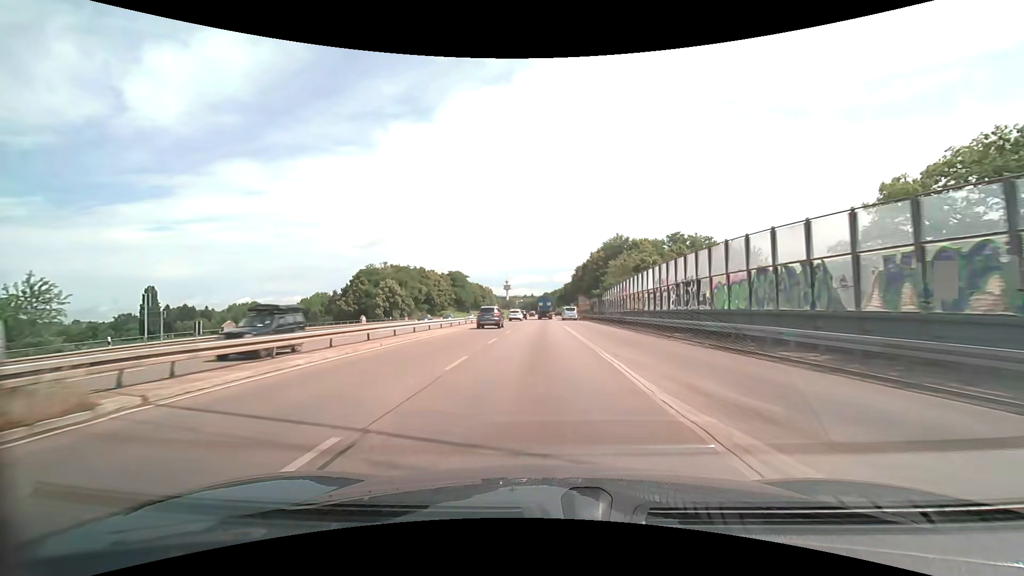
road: trunk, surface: asphalt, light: Day
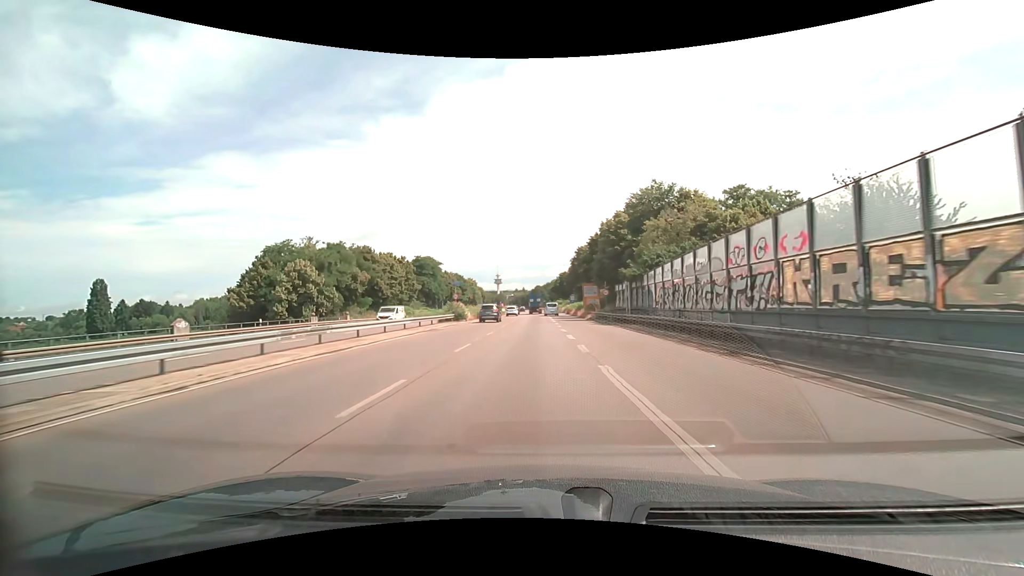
(+0.1, +31.8) m; +1°
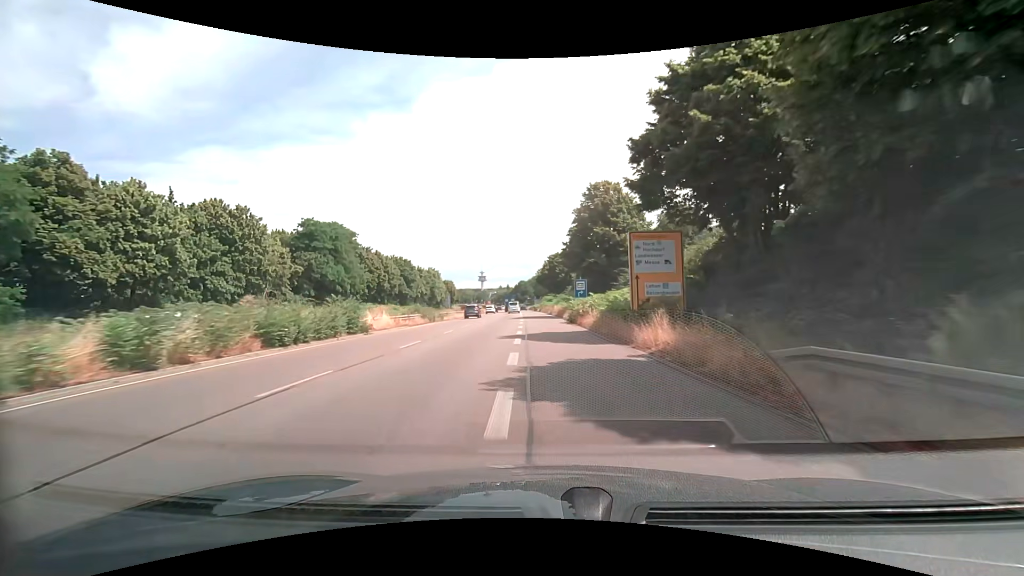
(+1.1, +52.0) m; +2°
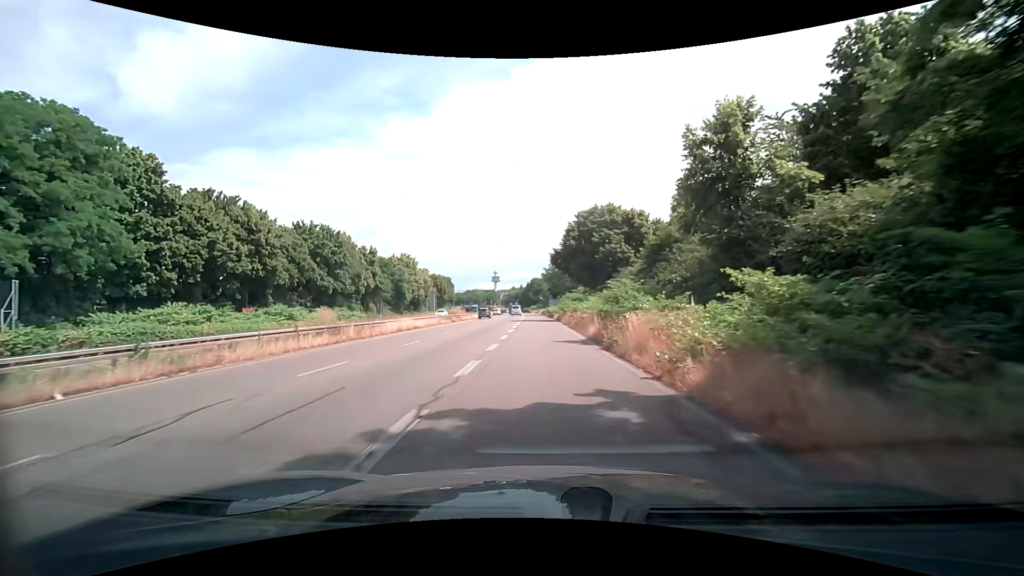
(-0.9, +50.3) m; -2°
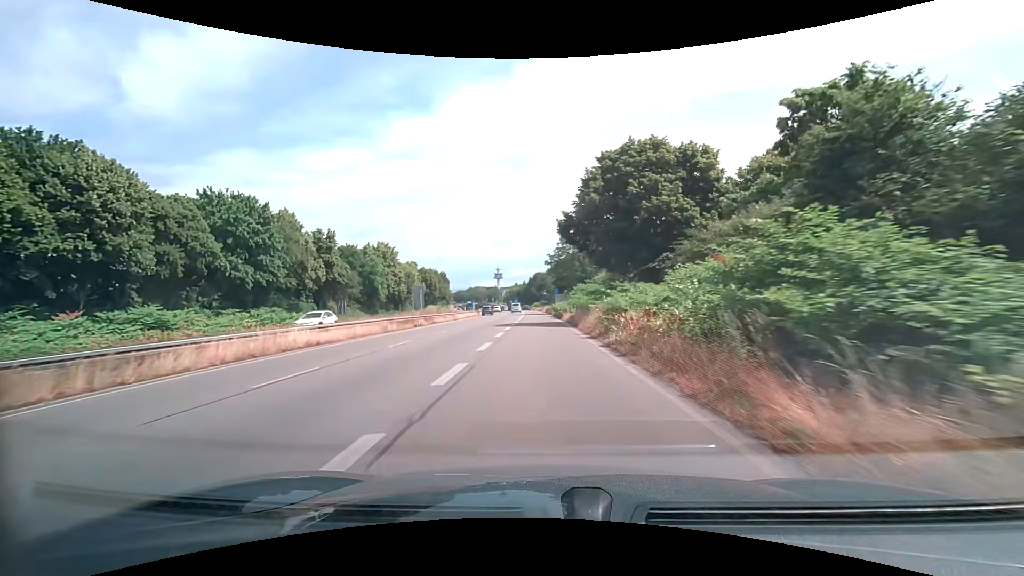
(0.0, +19.6) m; -1°
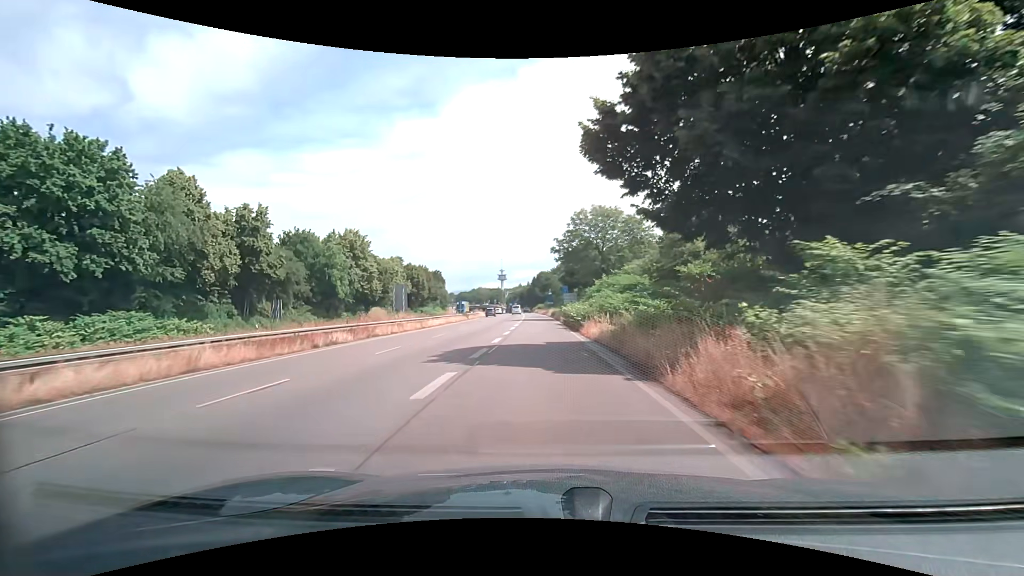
(-0.1, +19.4) m; -1°
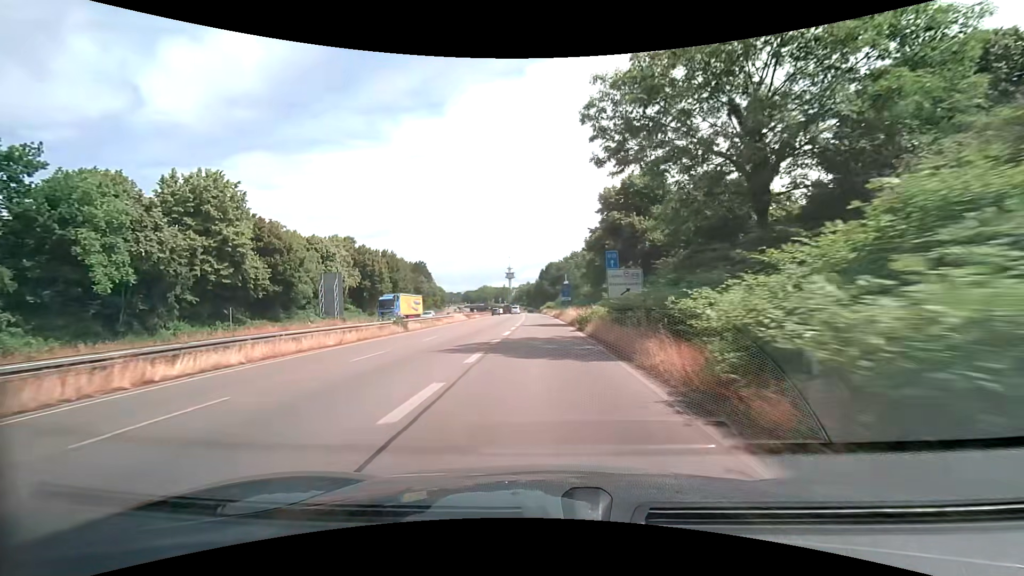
(-0.2, +38.1) m; -1°
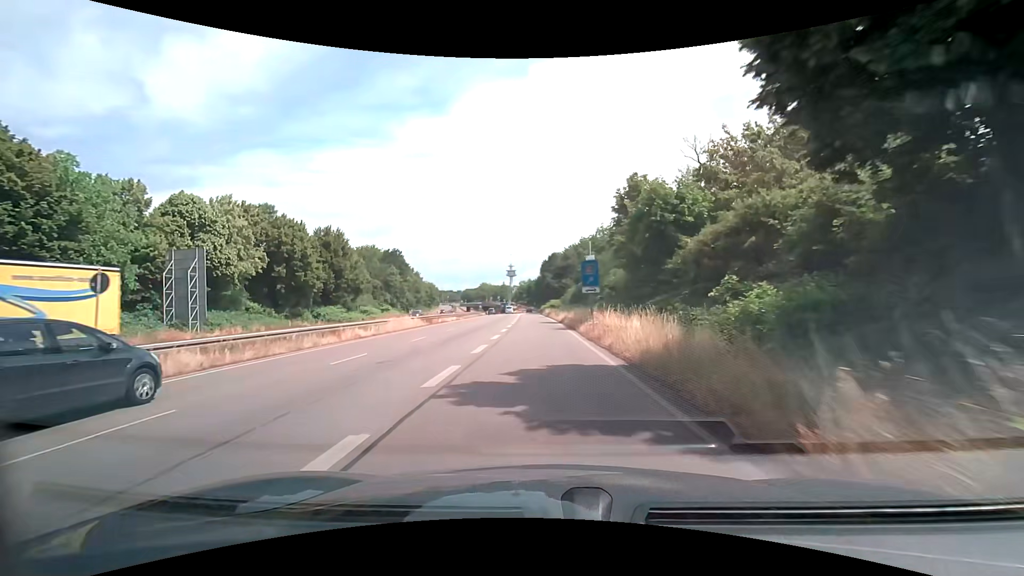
(0.0, +28.0) m; 0°
(0, +10) (0, +20) (0, +30) (0, +40) (-1, +50) (-1, +60) (-2, +70) (-2, +80) (-2, +90) (-3, +100) m
